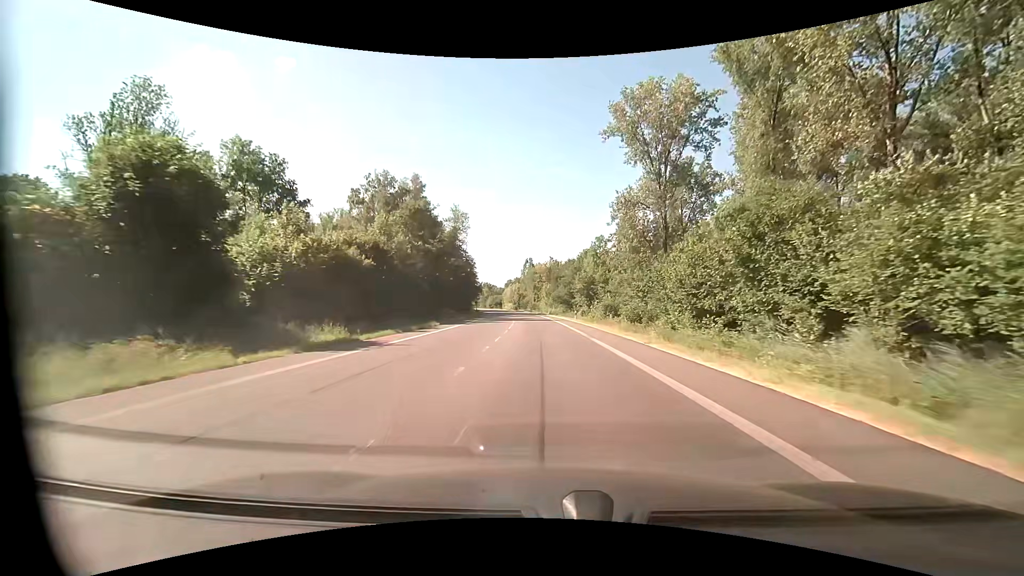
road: primary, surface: asphalt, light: Day
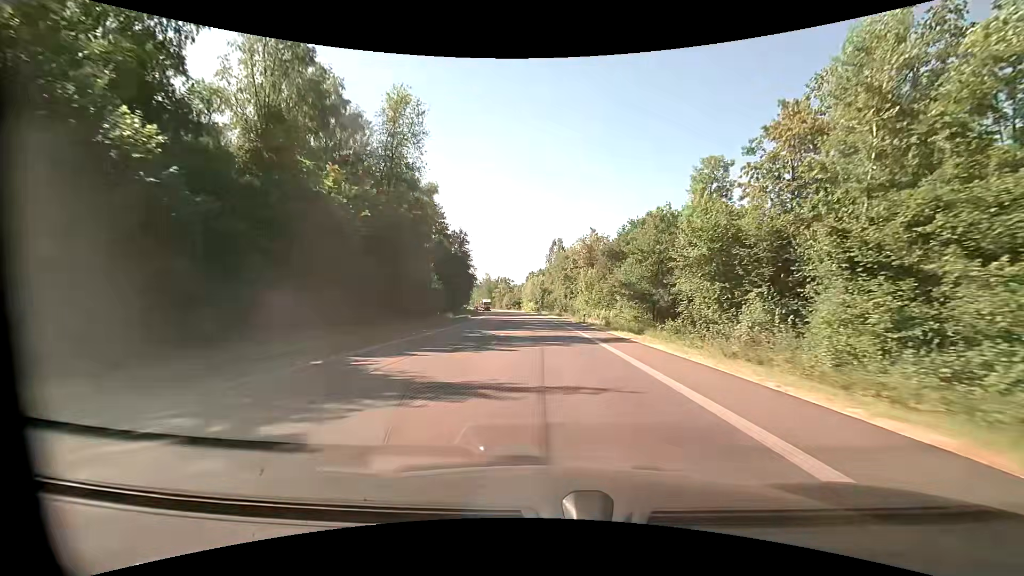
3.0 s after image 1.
(-1.6, +56.3) m; -3°
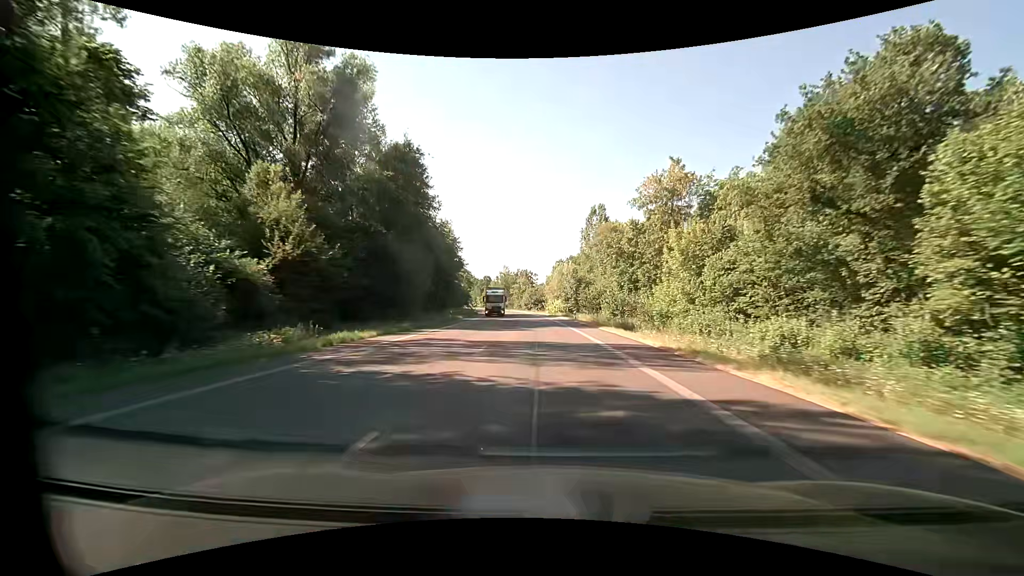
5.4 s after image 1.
(-1.1, +45.0) m; -3°
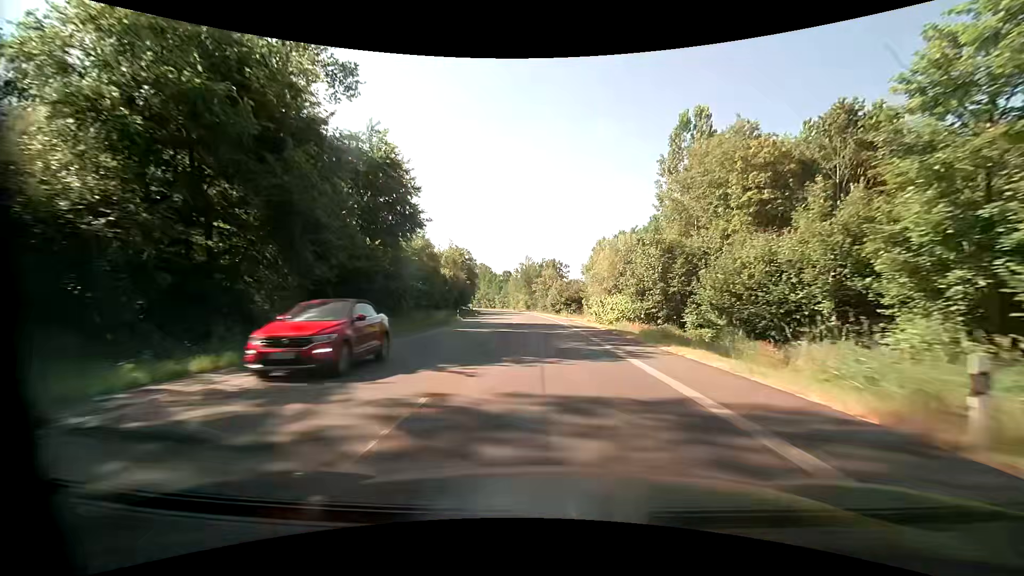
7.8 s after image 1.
(-1.3, +45.0) m; -4°
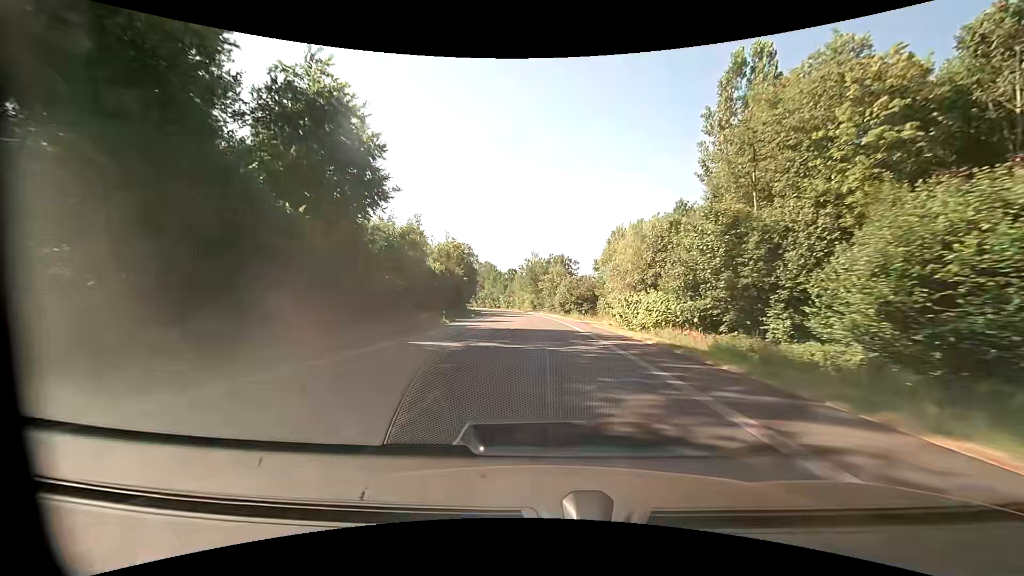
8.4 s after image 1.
(0.0, +11.2) m; -1°
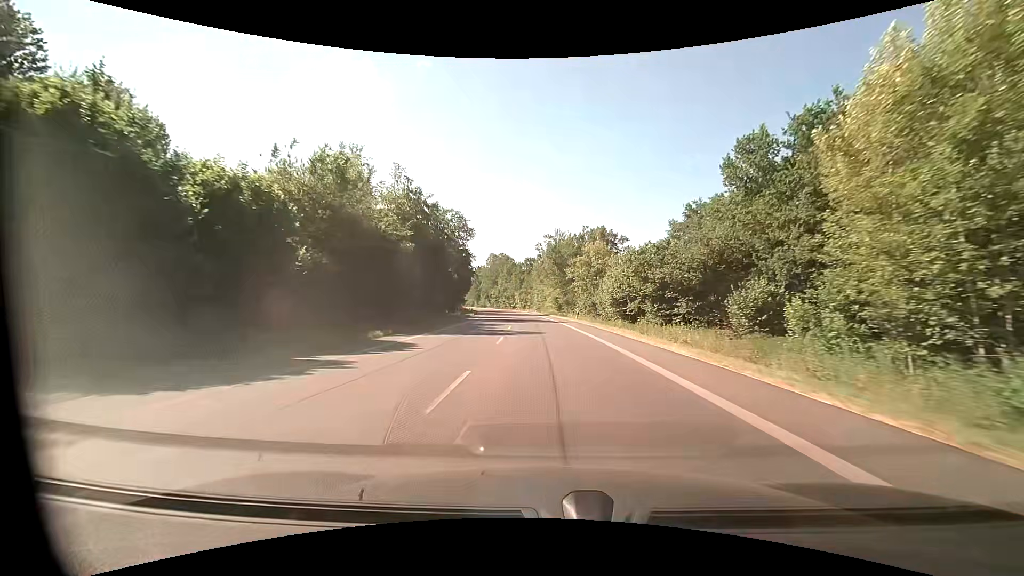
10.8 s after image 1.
(-0.9, +45.0) m; -3°
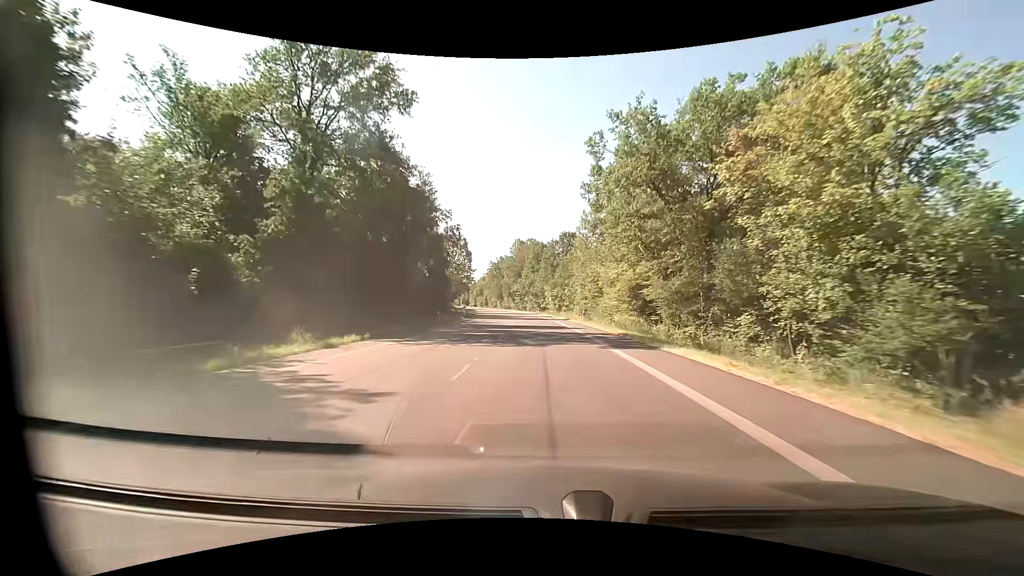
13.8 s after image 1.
(-1.7, +56.3) m; -4°
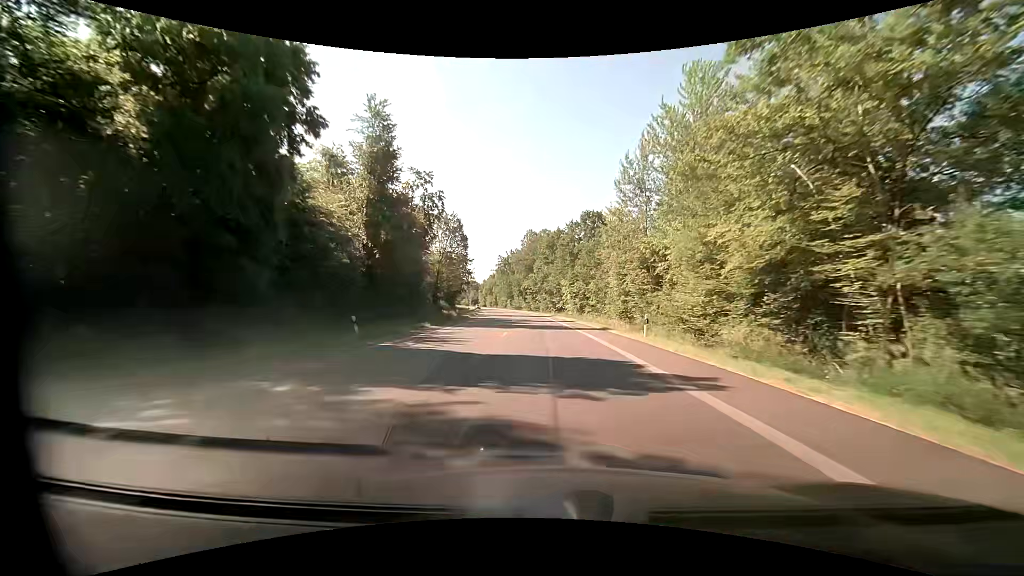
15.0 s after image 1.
(-0.4, +22.5) m; -2°
